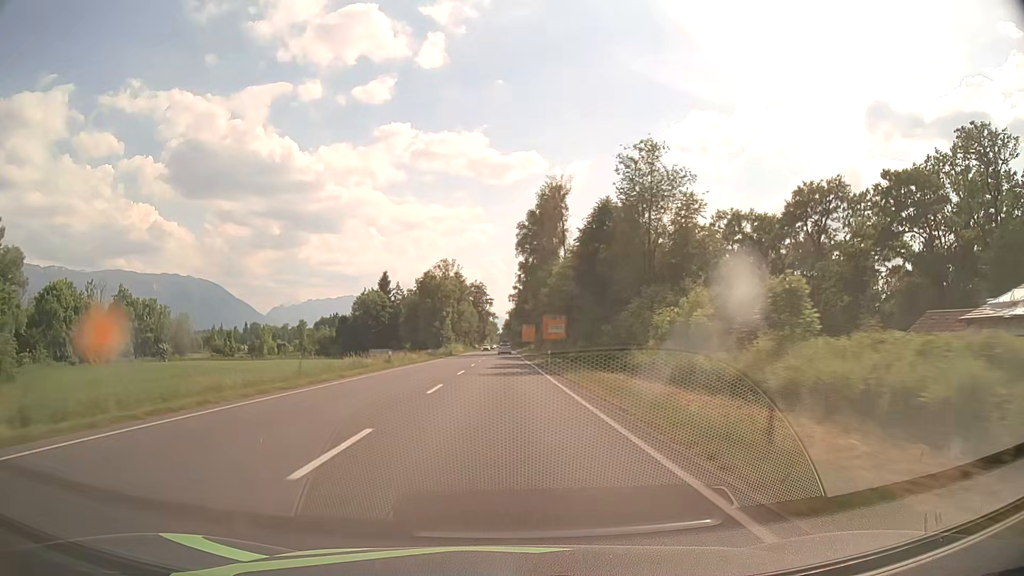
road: primary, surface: asphalt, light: Day
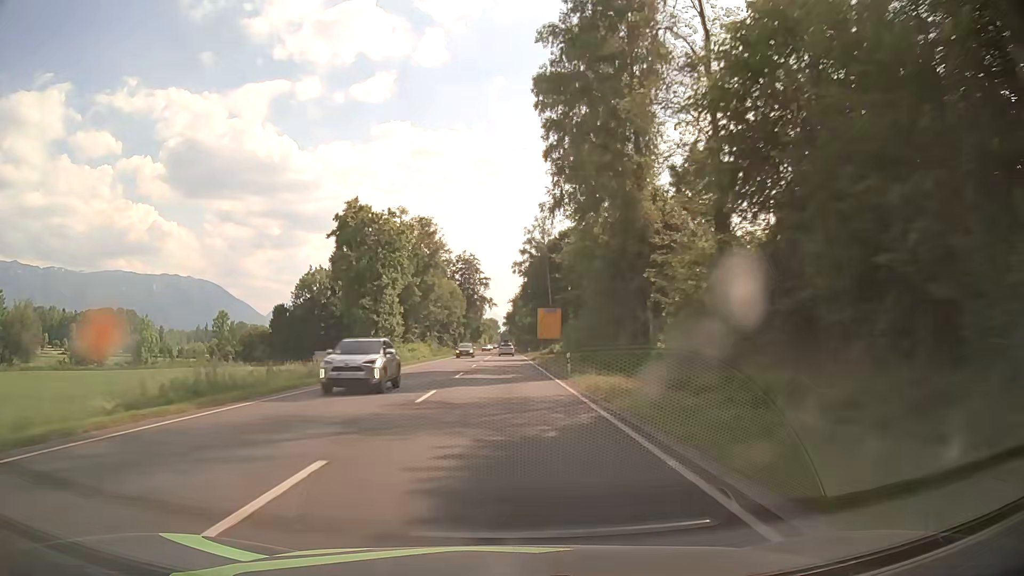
(-0.1, +63.2) m; 0°
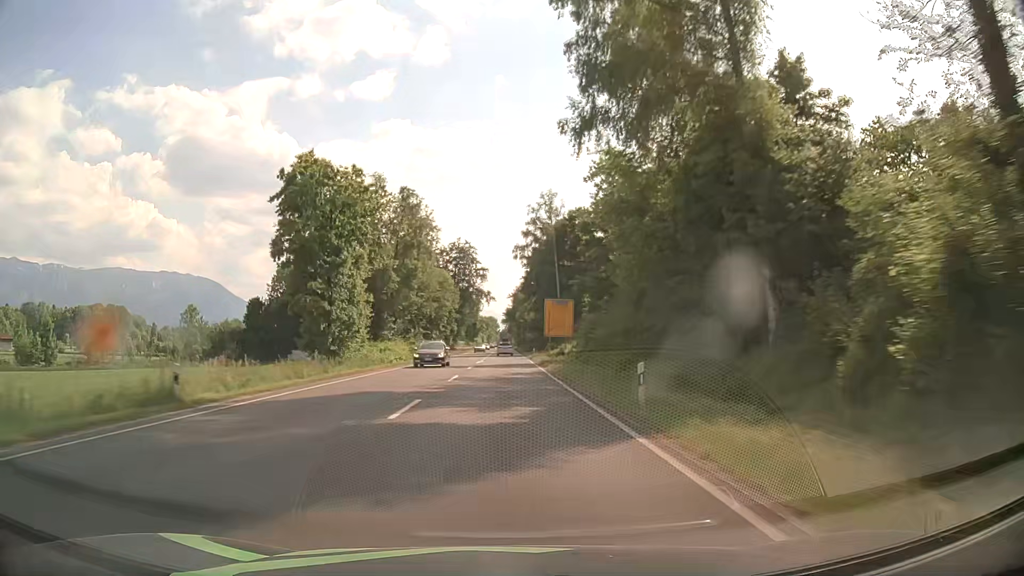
(0.0, +15.8) m; 0°
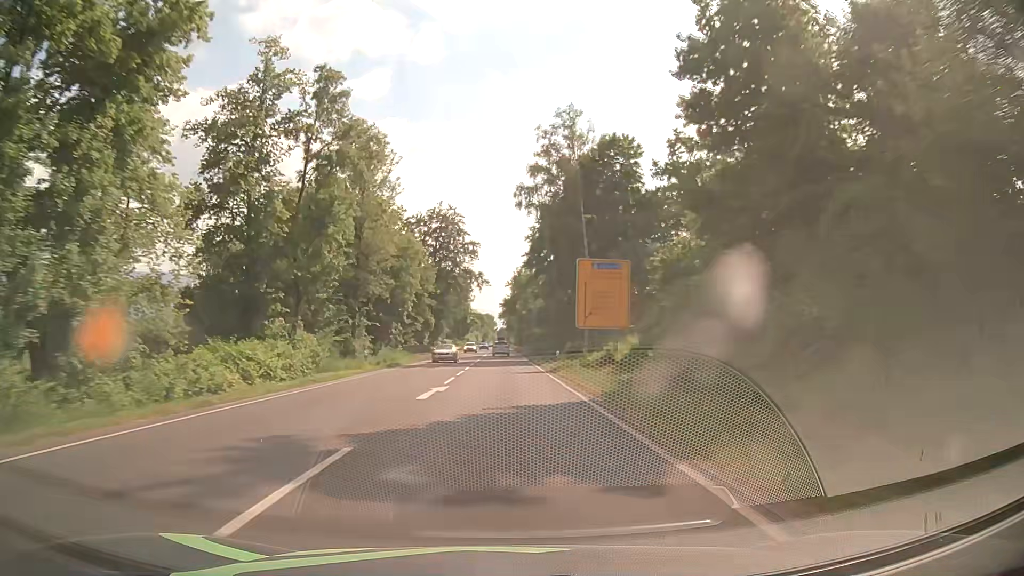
(+0.1, +31.4) m; 0°
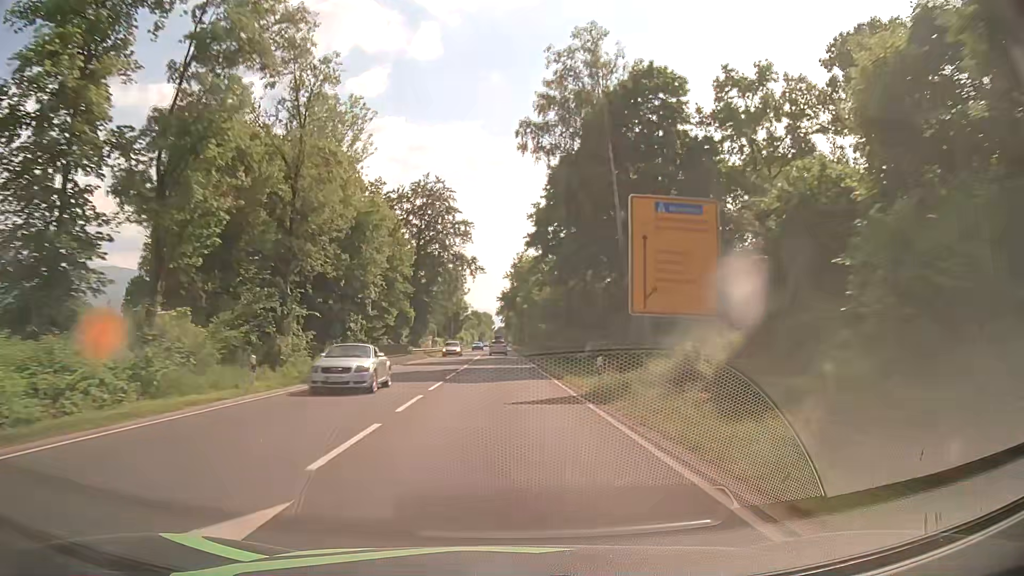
(0.0, +15.5) m; 0°
